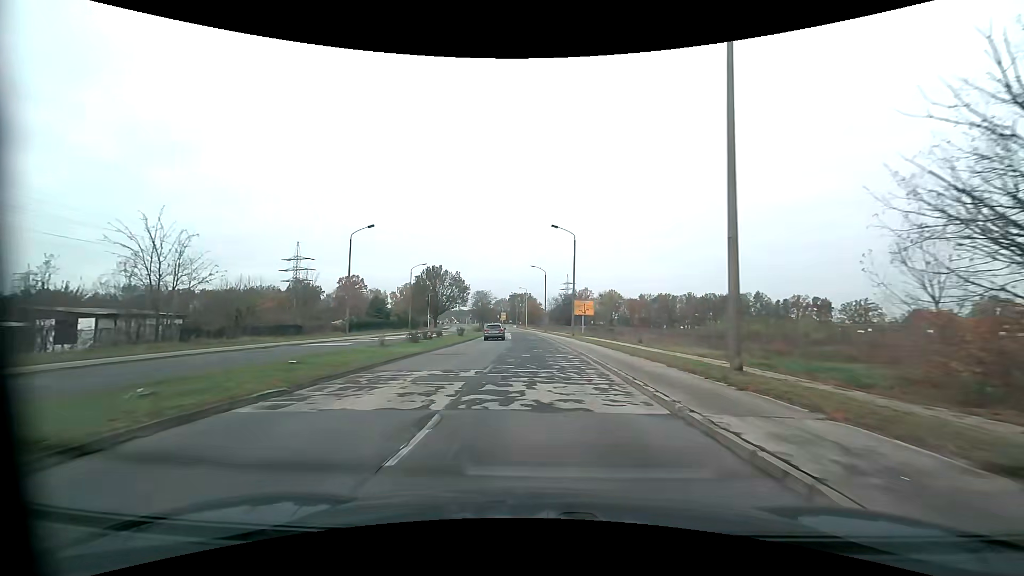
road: tertiary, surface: asphalt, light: Day
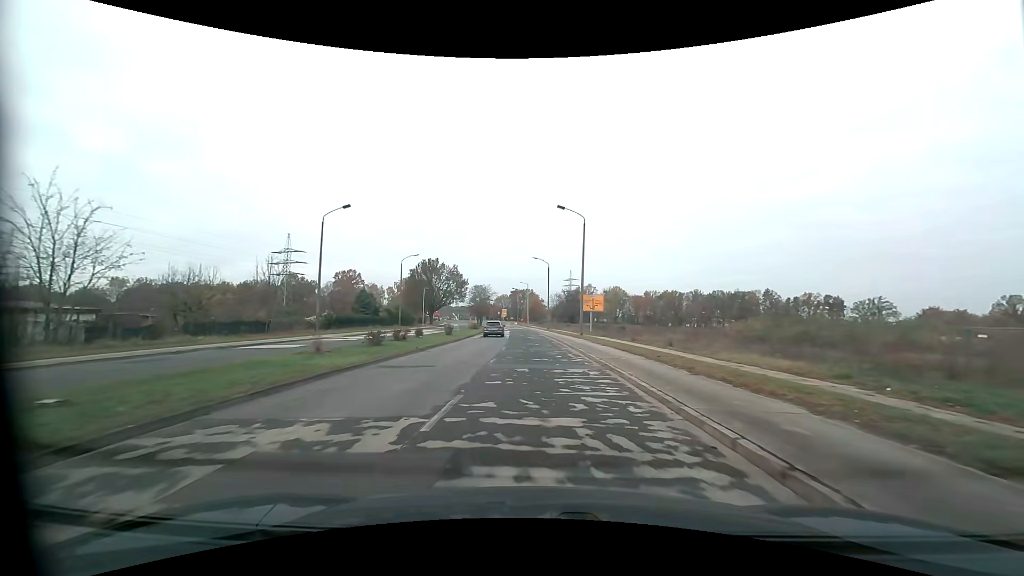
(0.0, +7.7) m; 0°
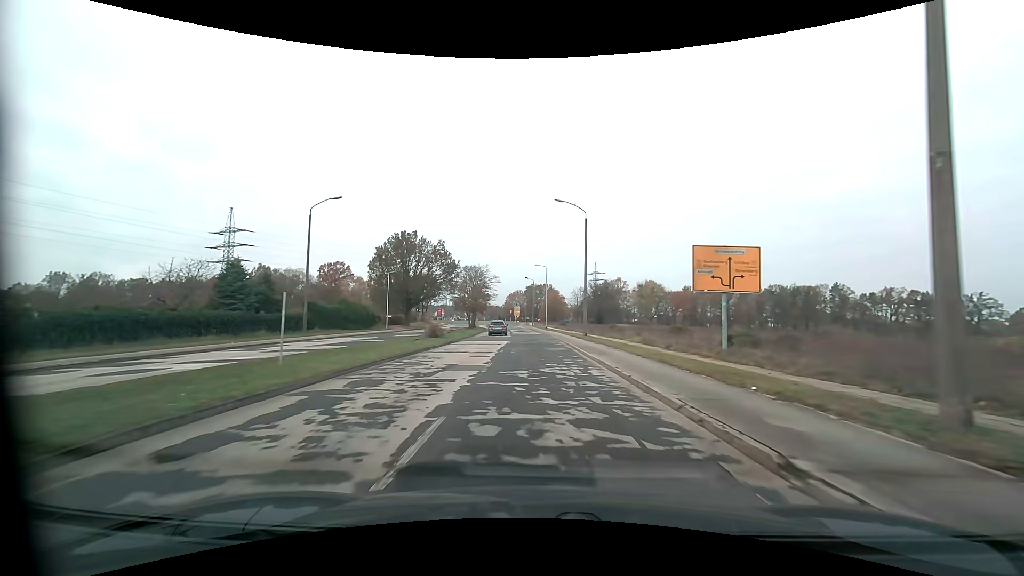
(-0.7, +38.3) m; -2°
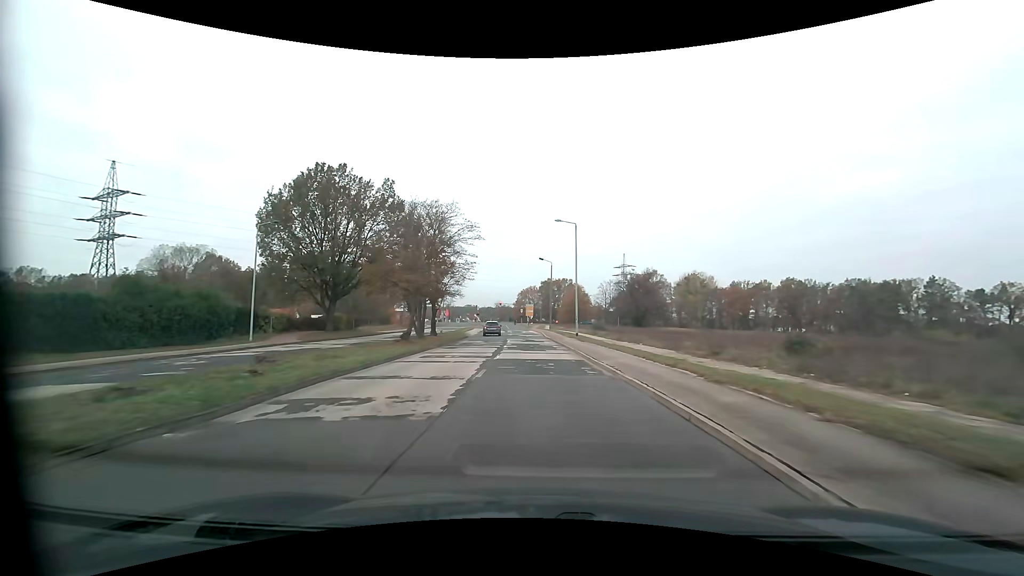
(-0.7, +38.0) m; -1°
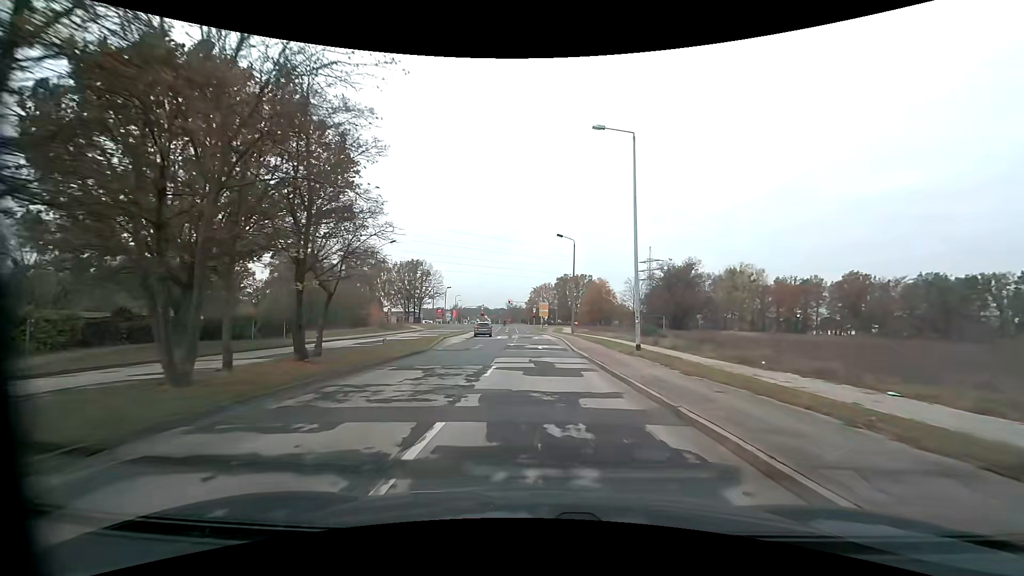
(-0.5, +22.4) m; -2°
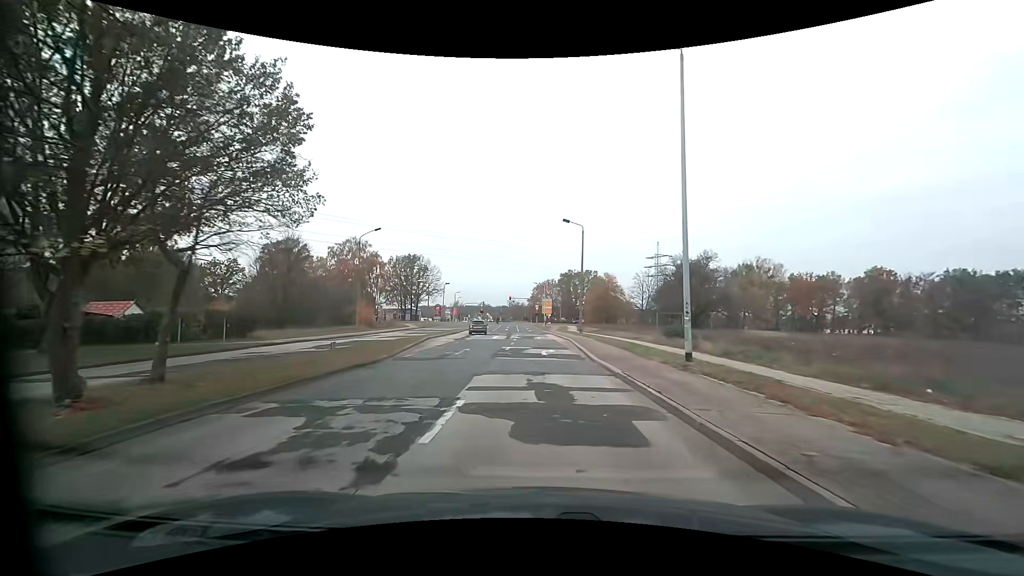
(0.0, +7.3) m; 0°
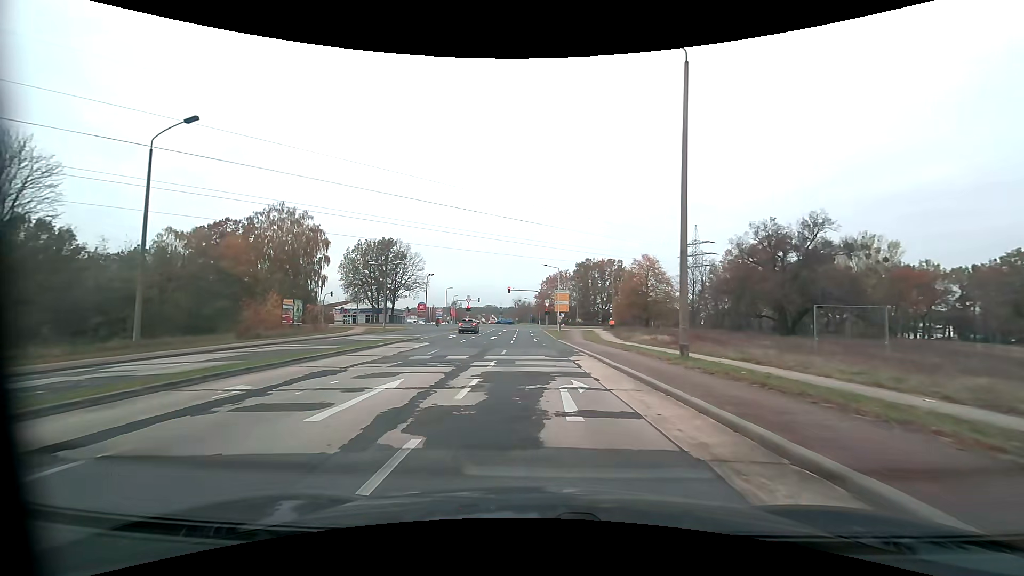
(-0.3, +32.6) m; -1°
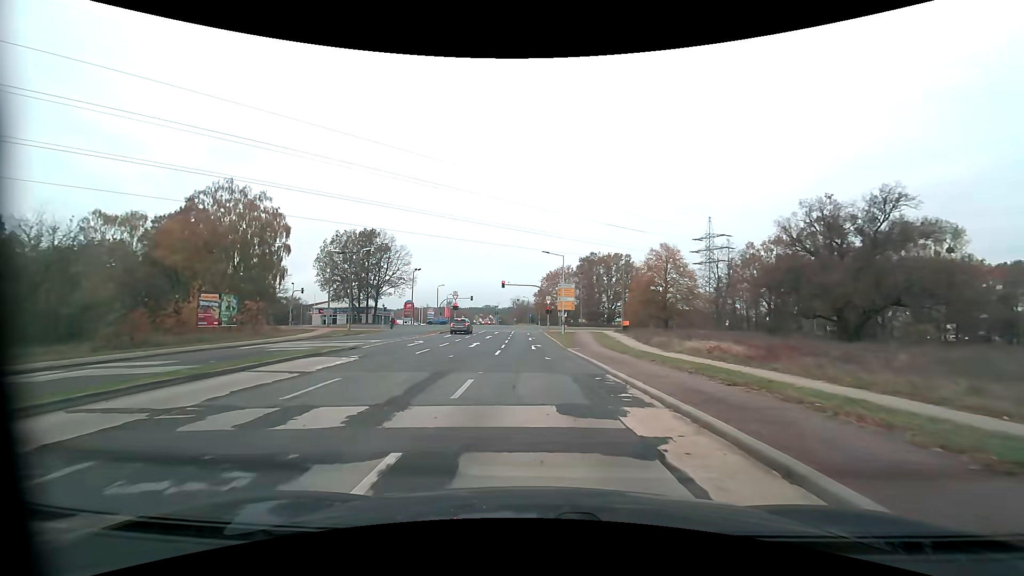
(0.0, +12.1) m; 0°
